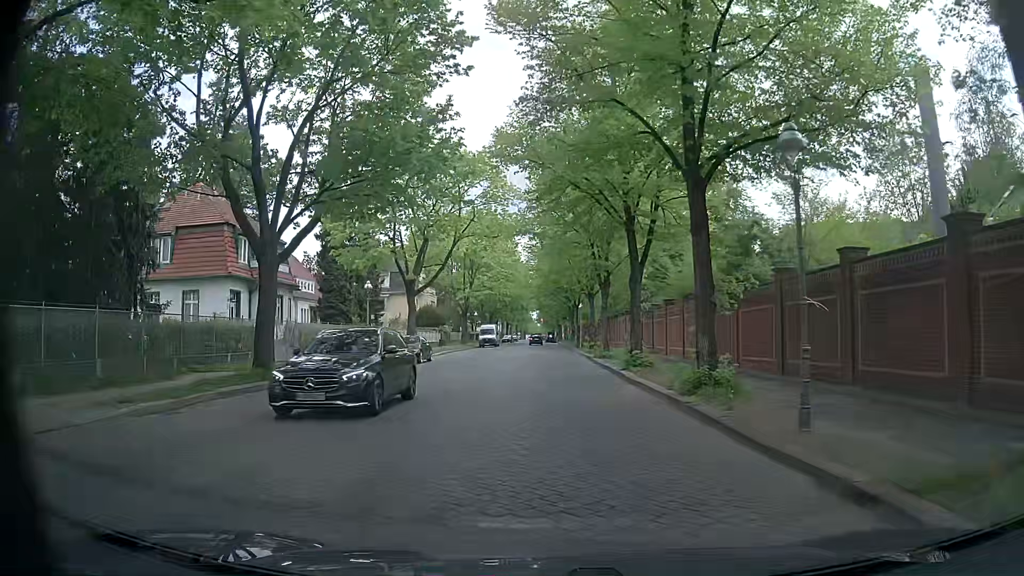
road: residential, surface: sett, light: Day
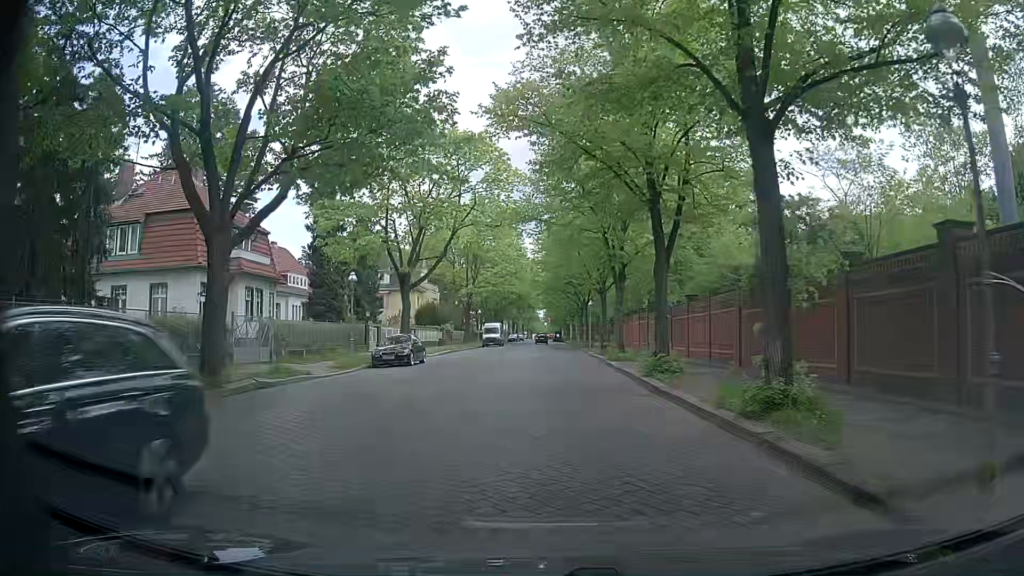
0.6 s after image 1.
(-0.1, +4.0) m; -2°
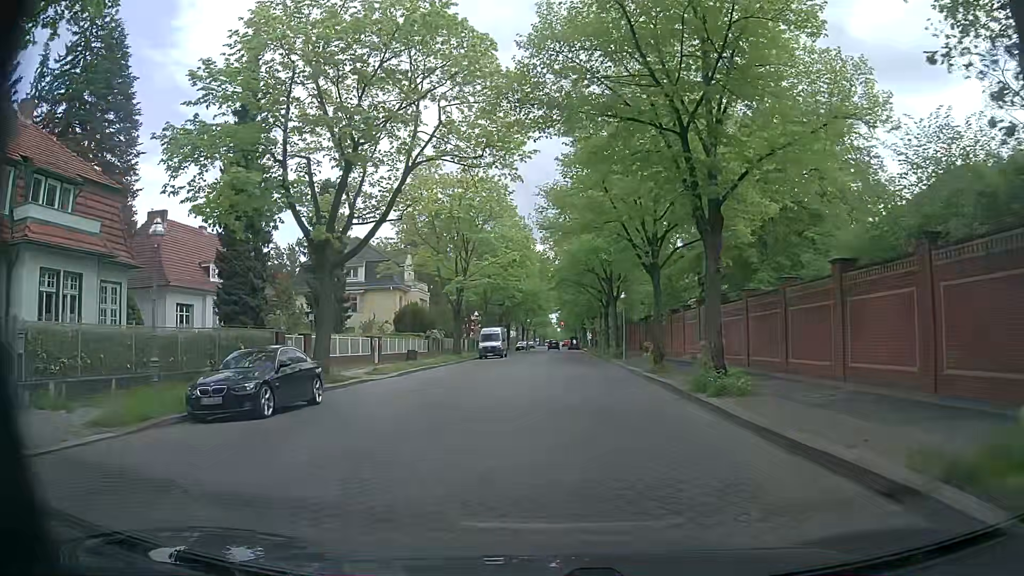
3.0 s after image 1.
(-0.1, +16.6) m; -1°
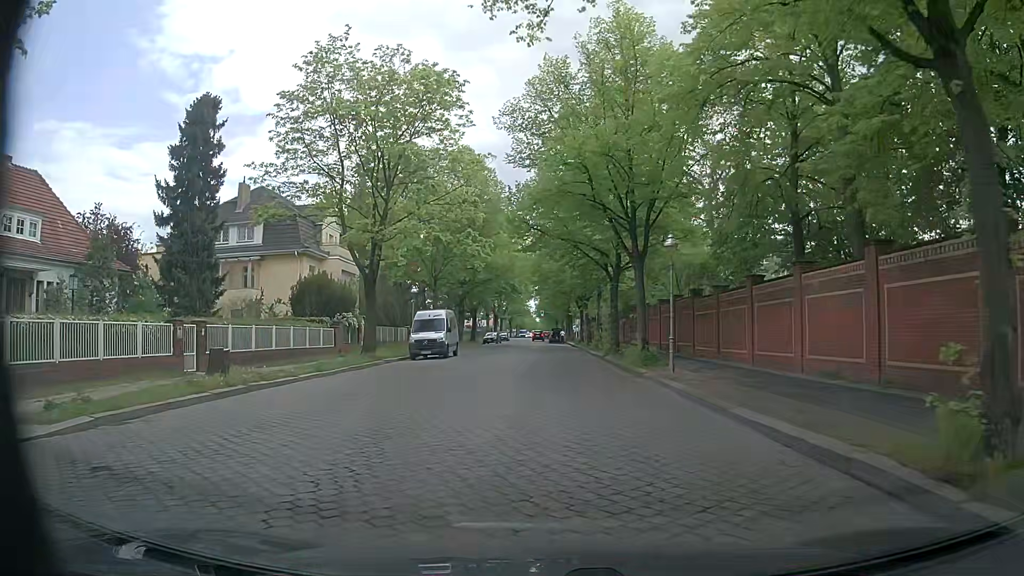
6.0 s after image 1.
(+0.3, +20.9) m; +1°
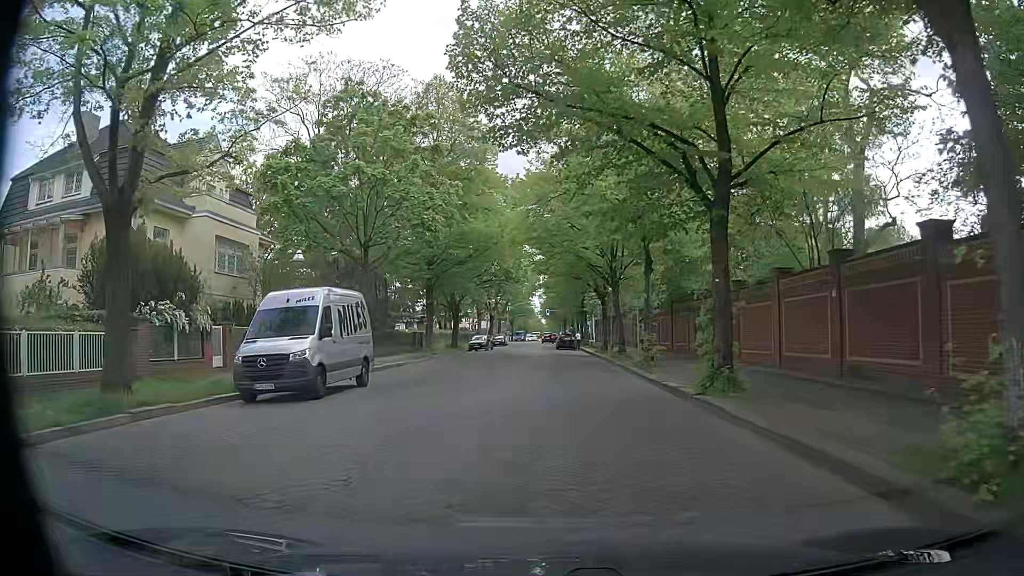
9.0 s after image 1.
(+0.2, +20.6) m; 0°
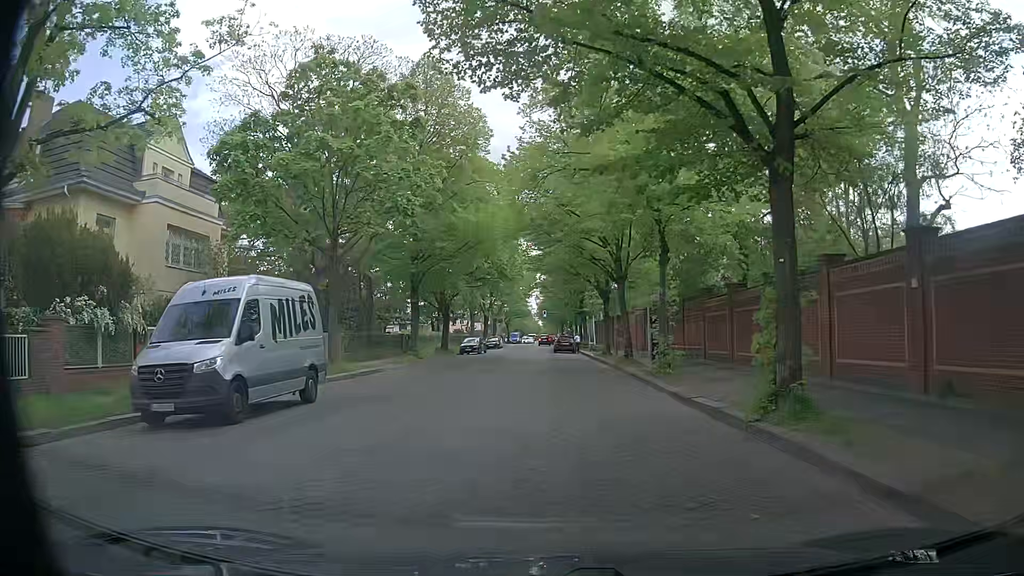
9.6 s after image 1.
(0.0, +4.1) m; 0°
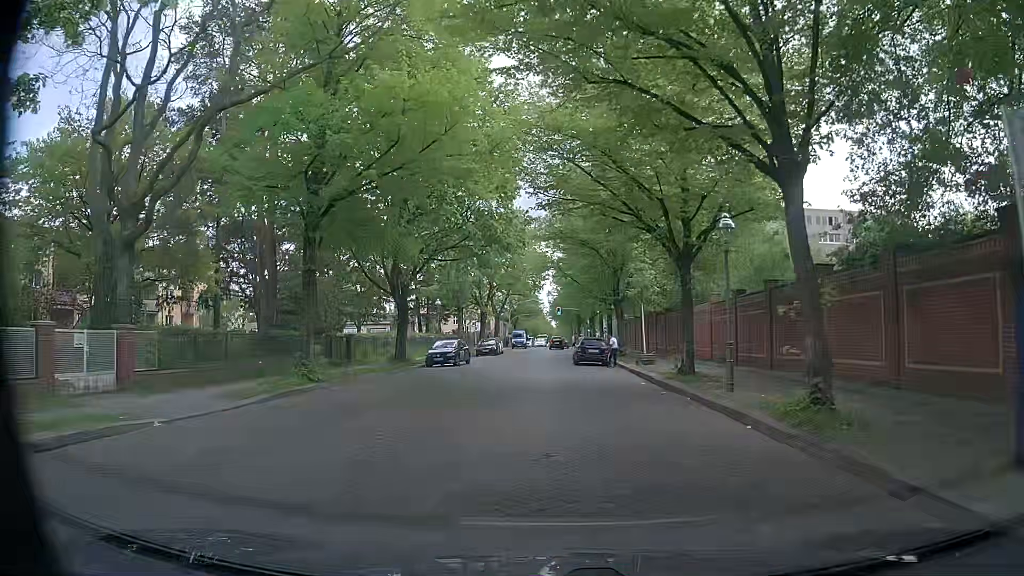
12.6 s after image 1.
(-0.2, +20.9) m; 0°
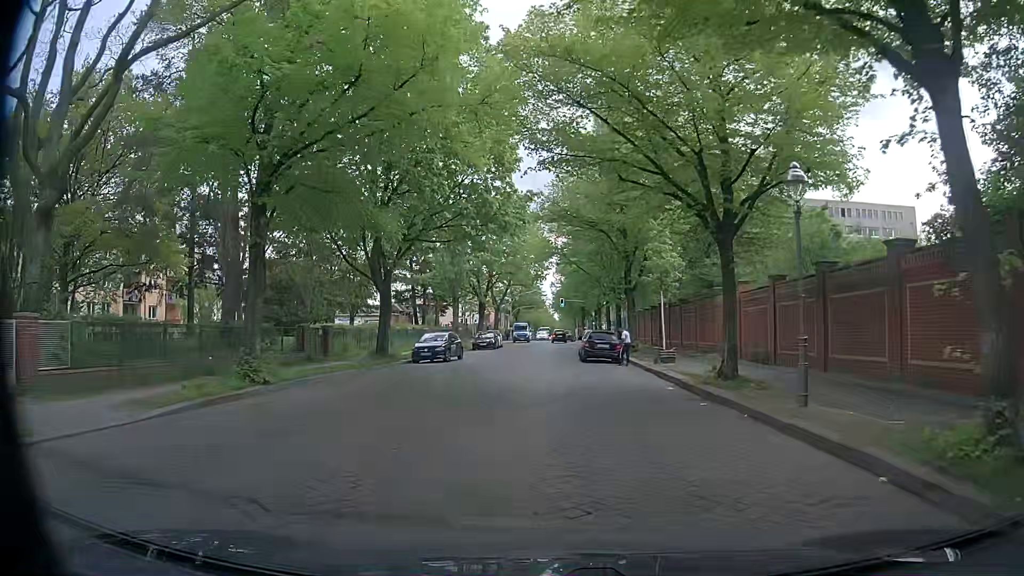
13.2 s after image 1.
(-0.1, +4.4) m; 0°
(0, +10) (0, +20) (0, +30) (0, +40) (0, +50) (+1, +60) (+1, +70) (+1, +80) (+2, +90) (+2, +100) m
